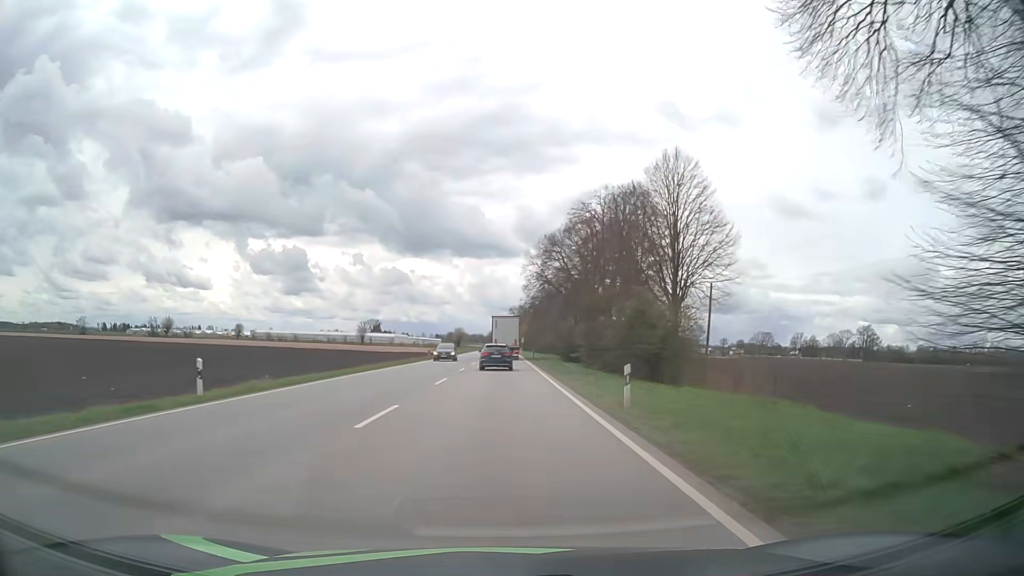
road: primary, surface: asphalt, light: Day
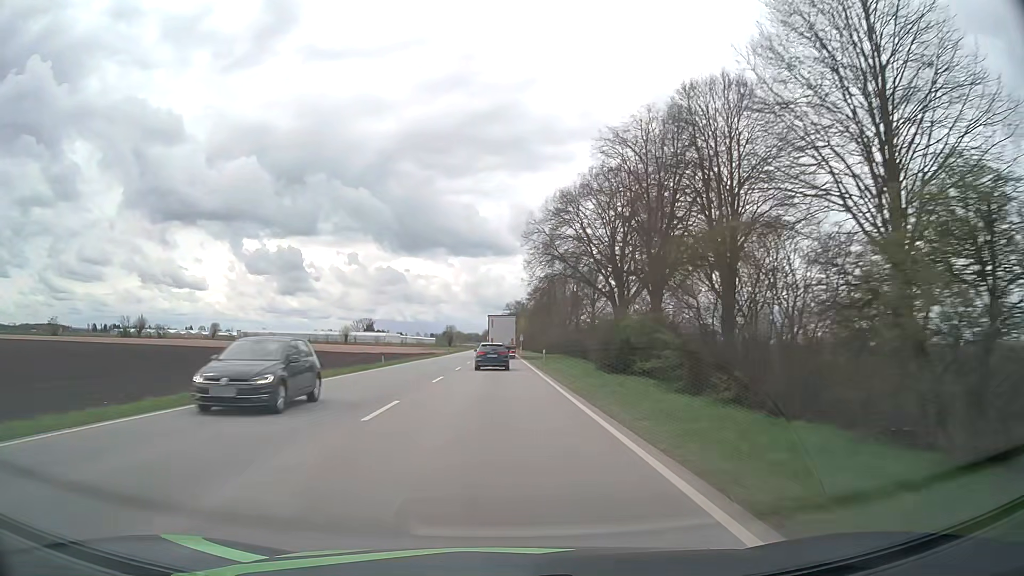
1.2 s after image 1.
(+0.1, +23.0) m; 0°
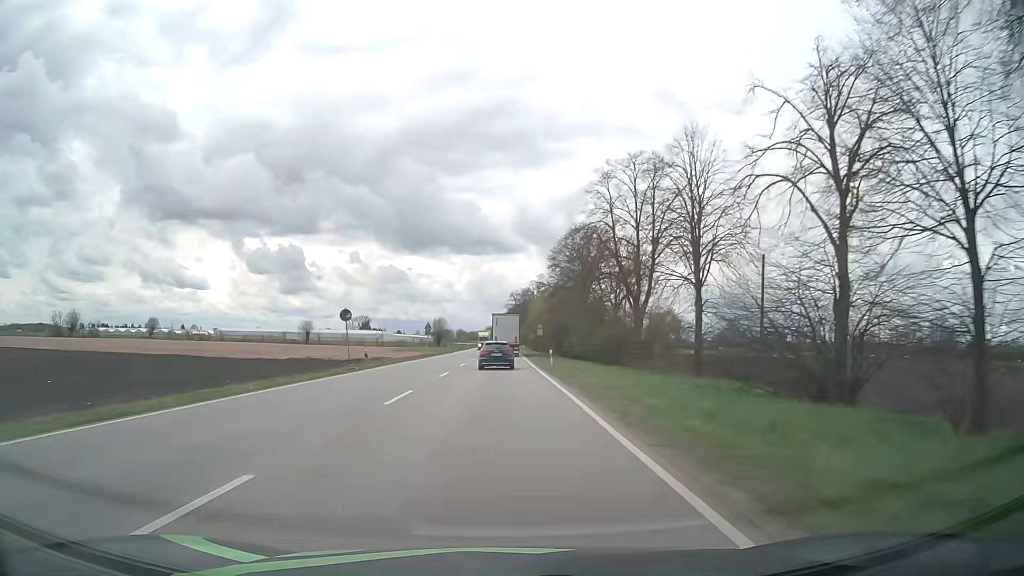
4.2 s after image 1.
(-0.2, +57.0) m; 0°
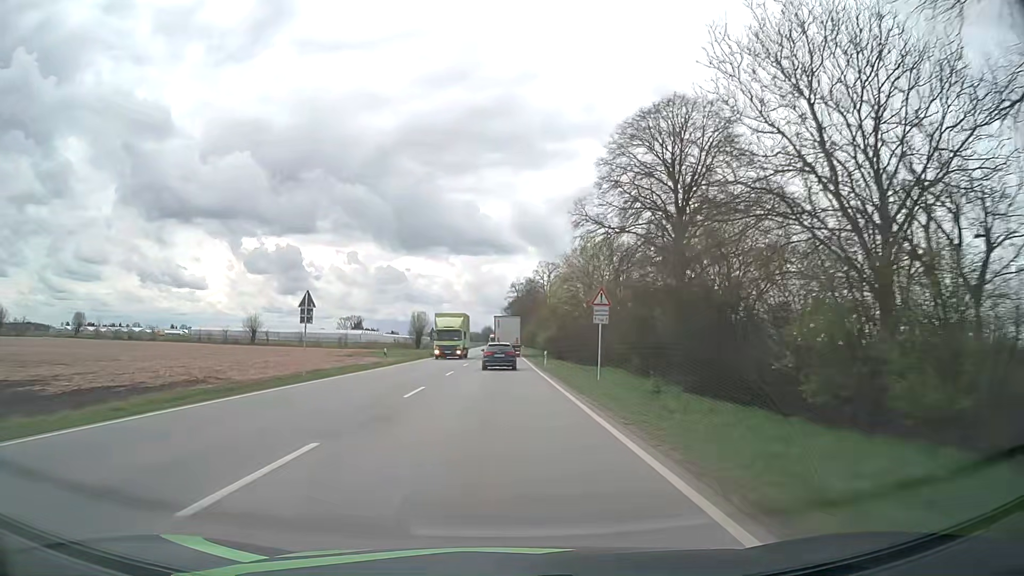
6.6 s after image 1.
(-0.1, +45.7) m; 0°
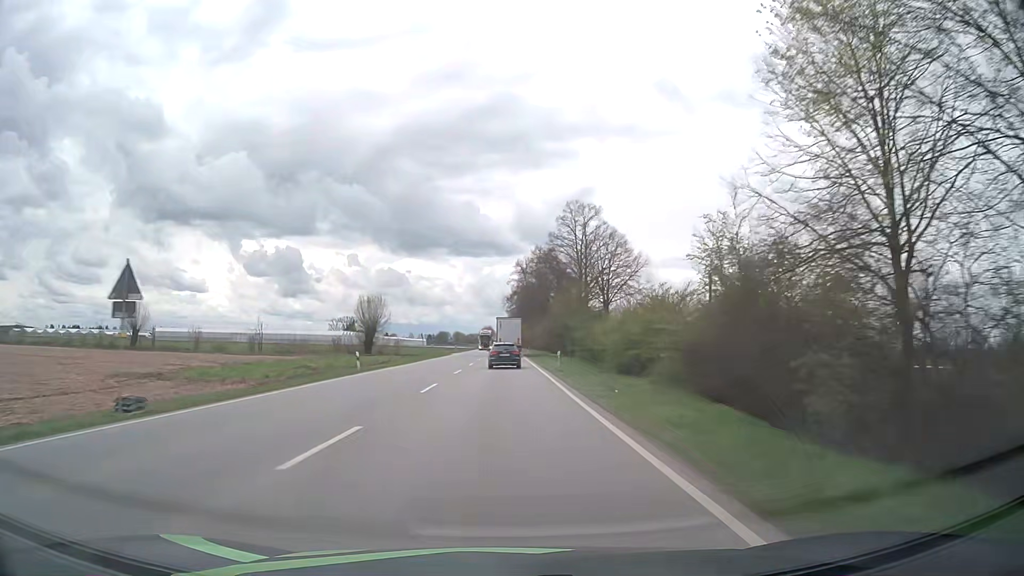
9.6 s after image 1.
(0.0, +57.7) m; 0°
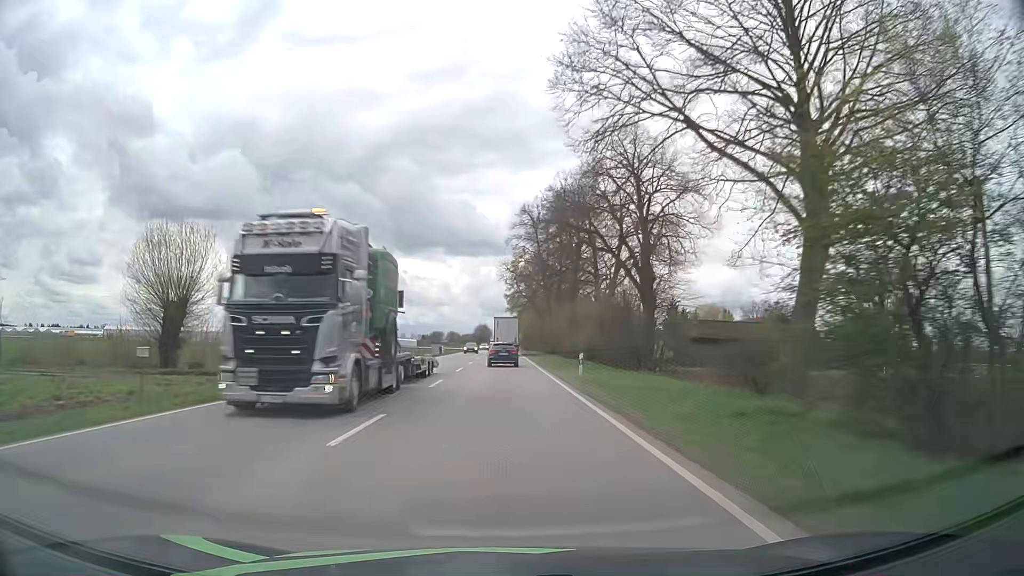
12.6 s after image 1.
(+0.2, +58.5) m; 0°
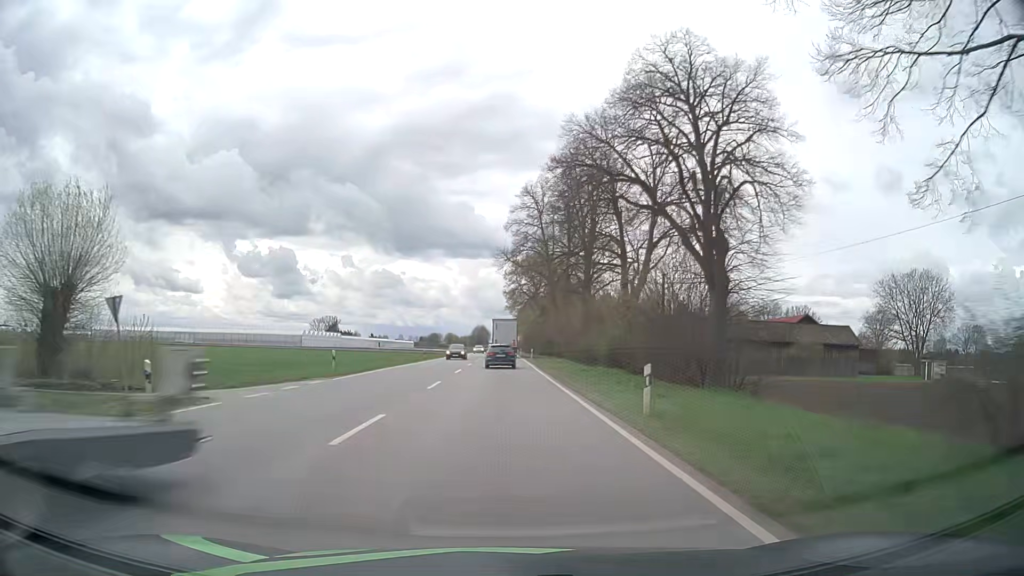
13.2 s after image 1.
(0.0, +11.9) m; 0°
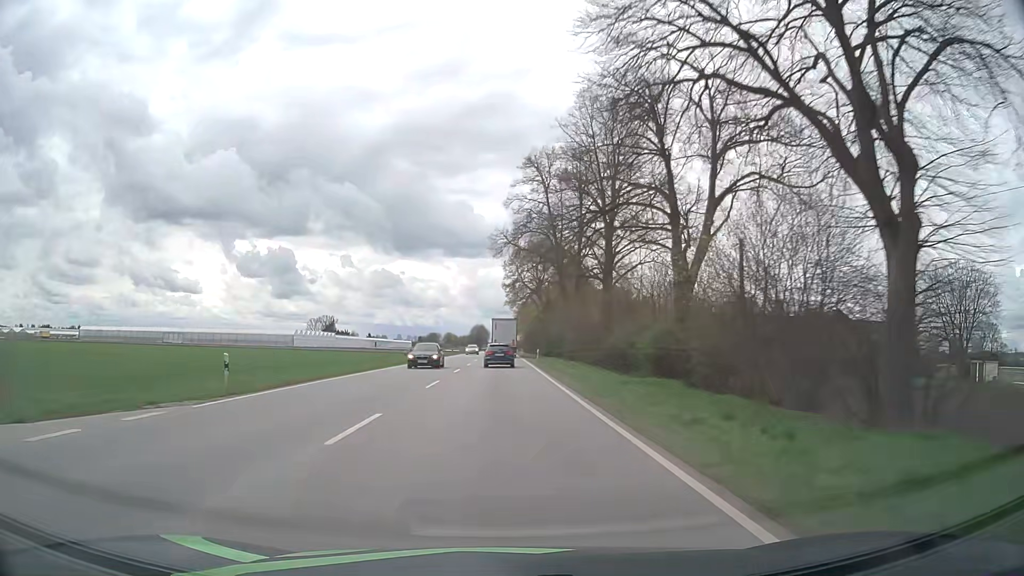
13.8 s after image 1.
(+0.1, +11.9) m; 0°
(0, +10) (0, +20) (0, +30) (0, +40) (0, +50) (0, +60) (0, +70) (0, +80) (0, +90) (0, +100) m
